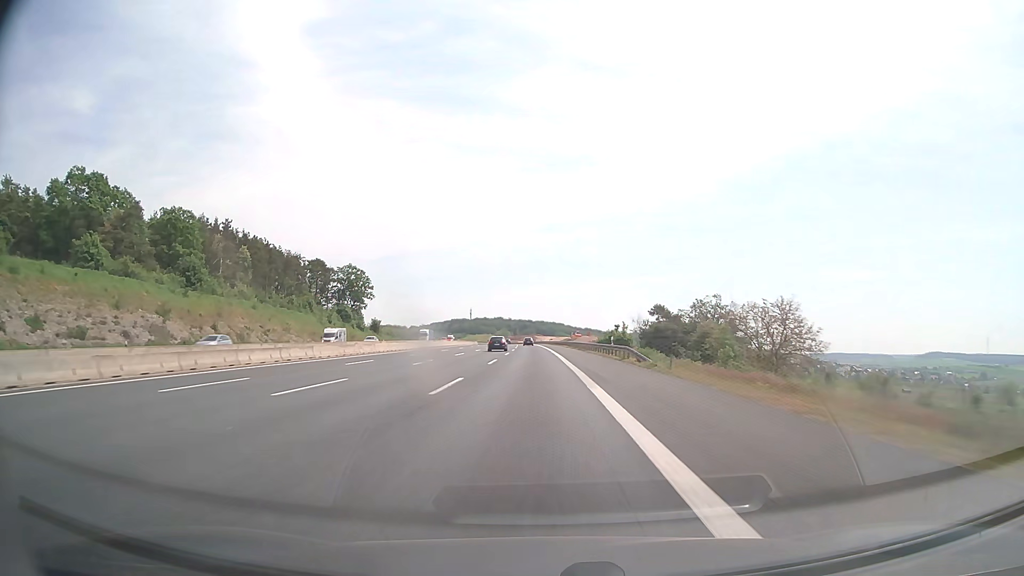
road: motorway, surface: asphalt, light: Day
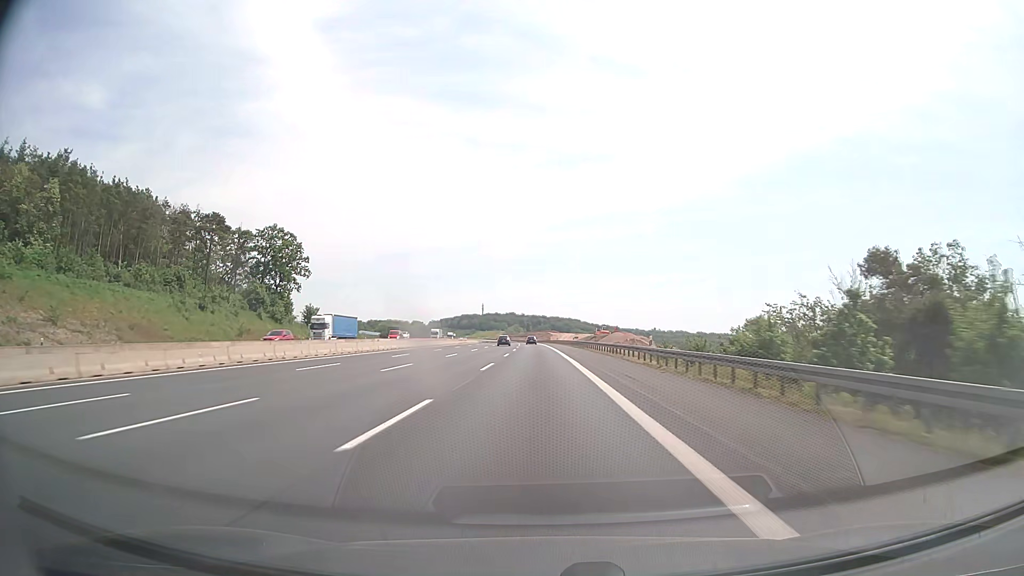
(-0.7, +62.0) m; -1°
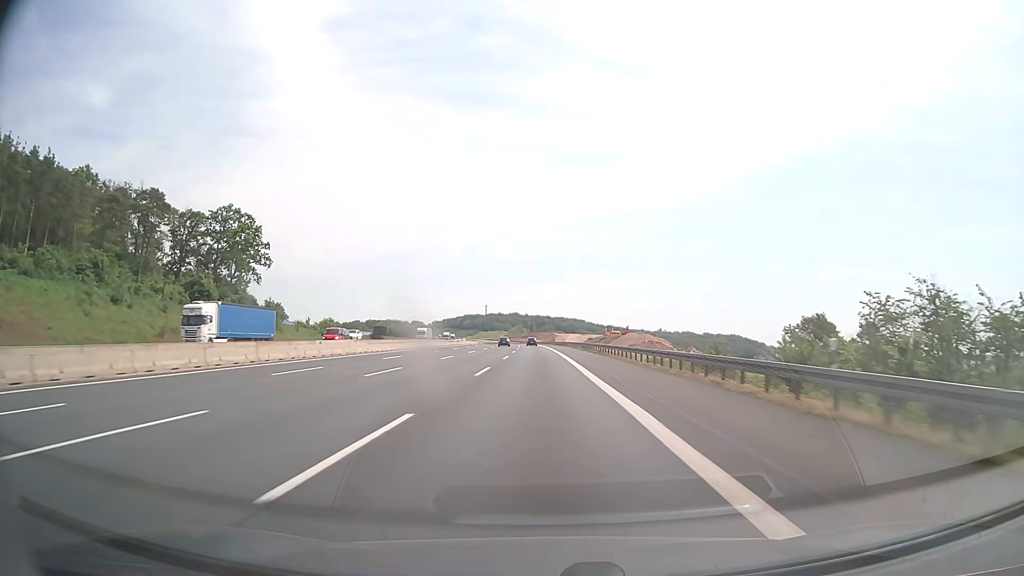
(-0.1, +20.7) m; 0°
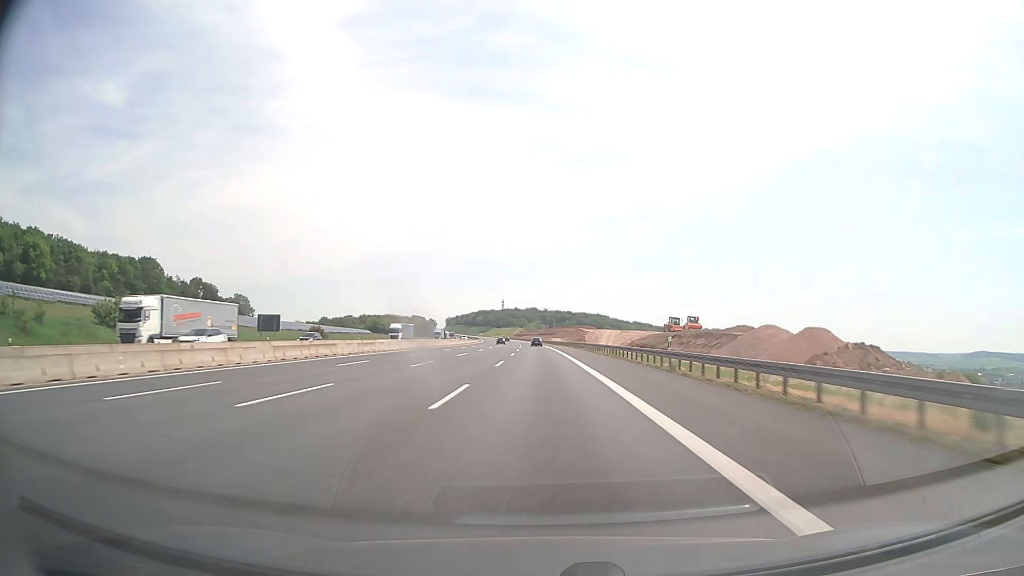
(-1.0, +82.6) m; -2°
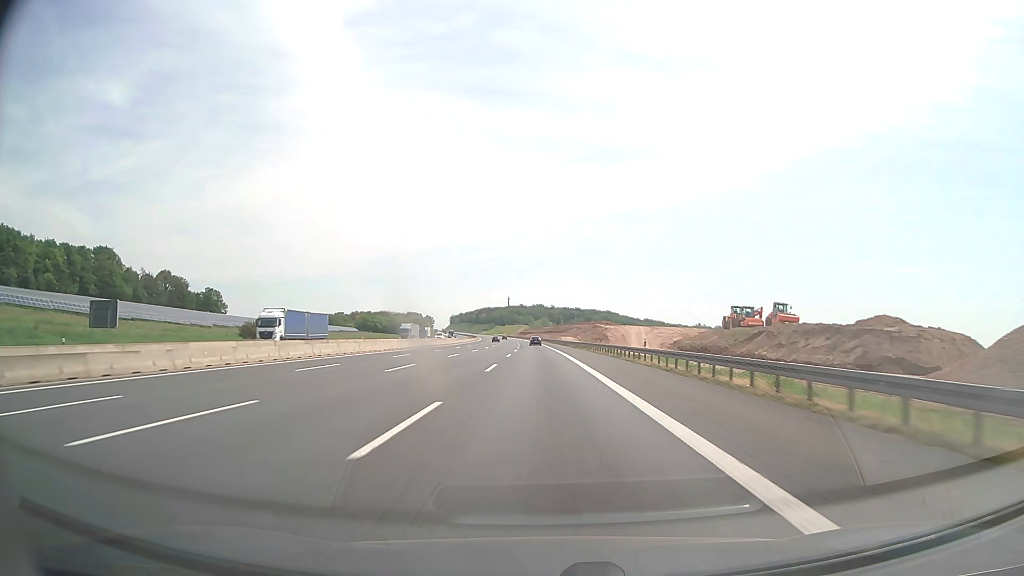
(-0.2, +41.4) m; -1°
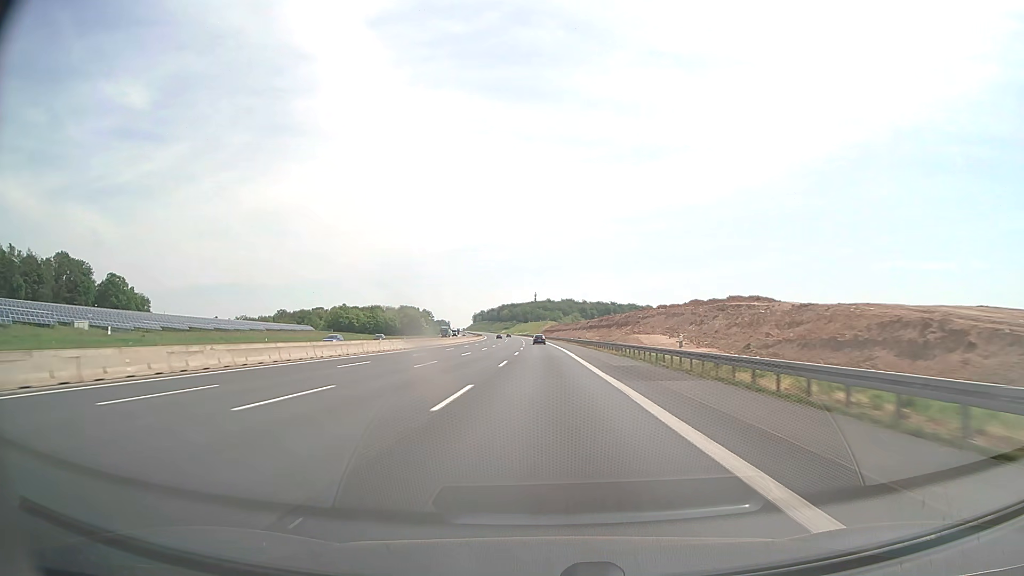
(-1.6, +103.4) m; -2°
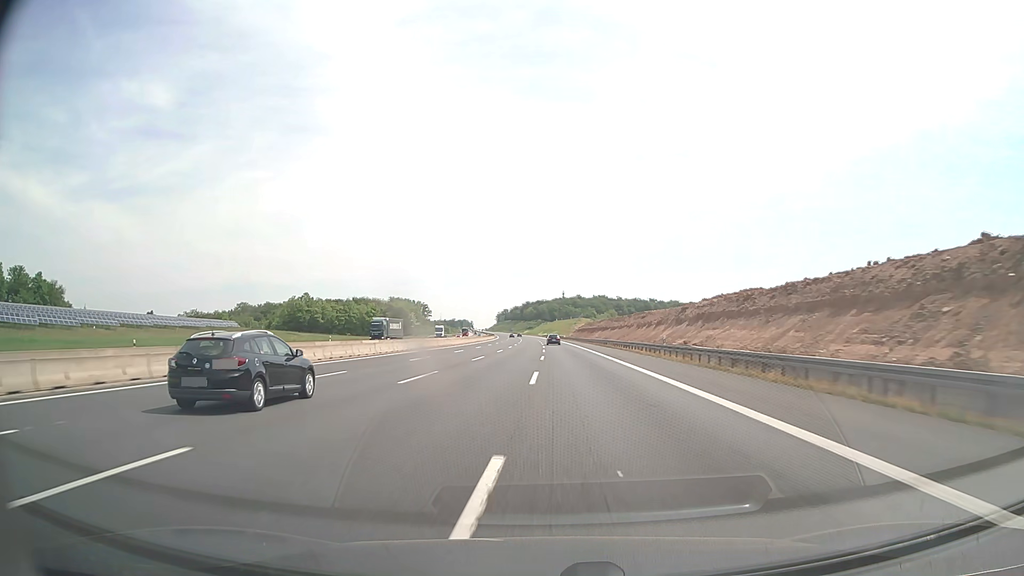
(-2.0, +82.6) m; -2°
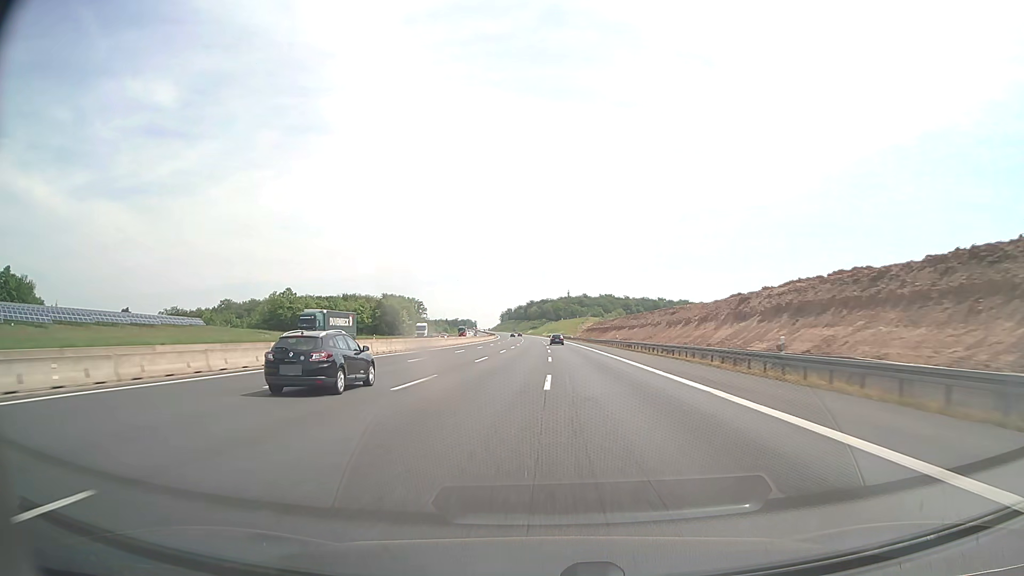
(-0.1, +20.7) m; 0°
(0, +10) (0, +20) (0, +30) (0, +40) (0, +50) (0, +60) (0, +70) (0, +80) (0, +90) (-1, +100) m
